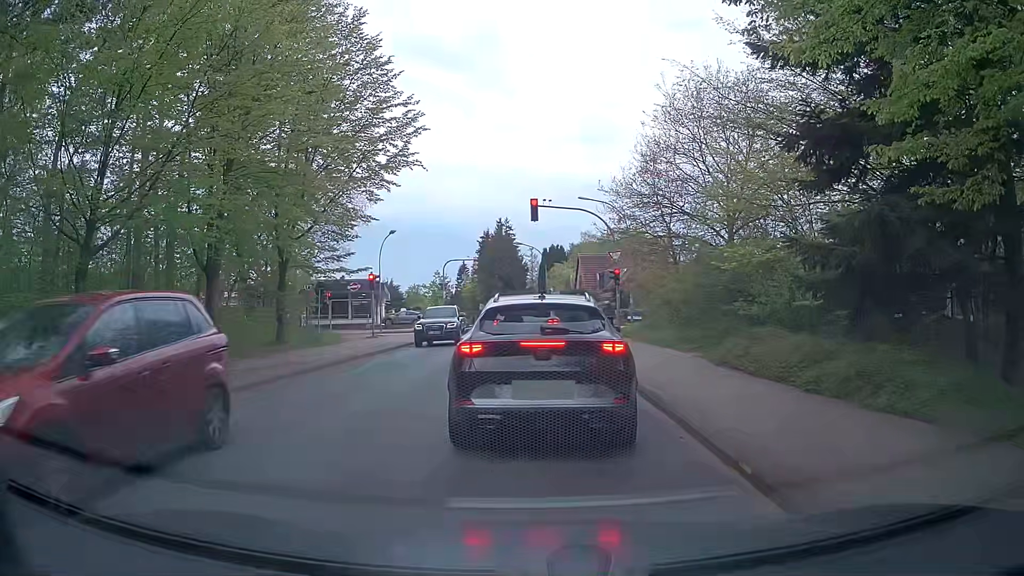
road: unclassified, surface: asphalt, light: Day
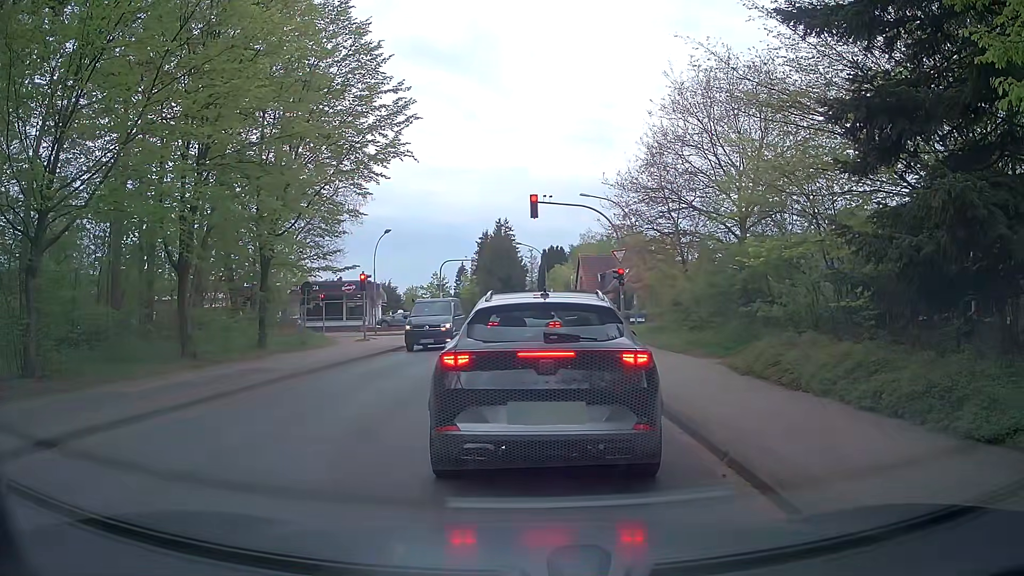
(0.0, +1.7) m; 0°
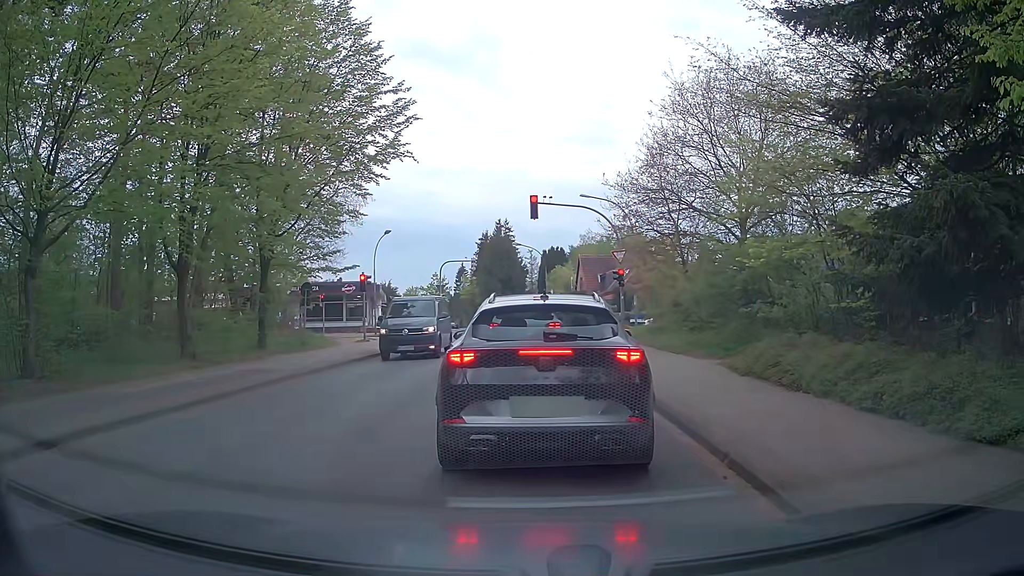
(0.0, 0.0) m; 0°
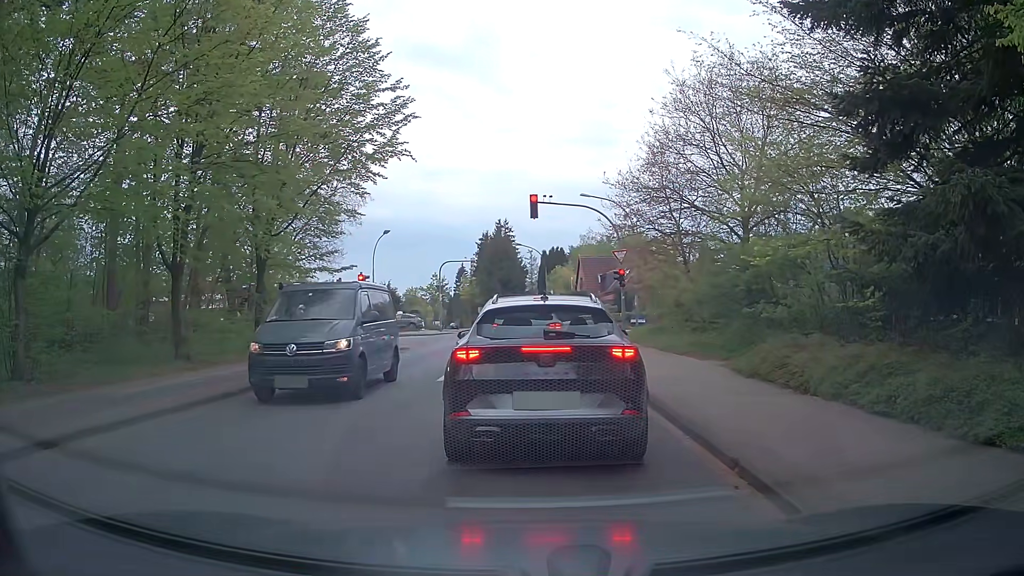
(0.0, +0.3) m; 0°
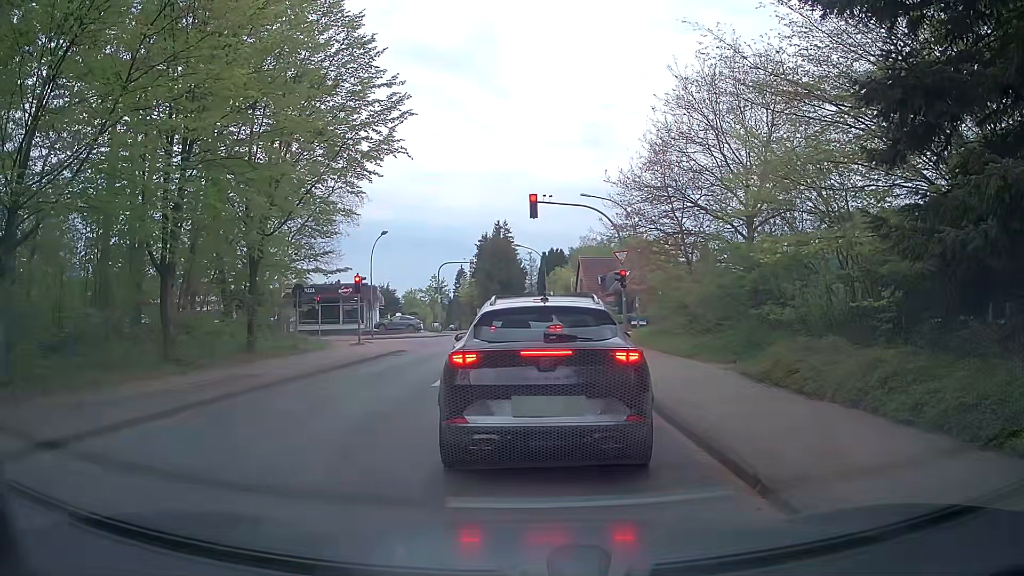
(0.0, +0.6) m; 0°
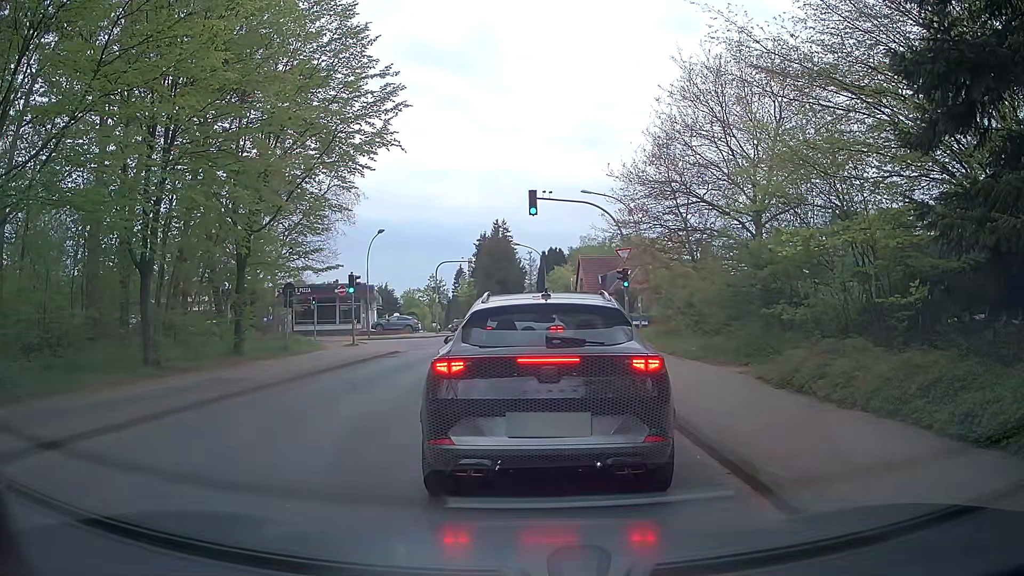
(0.0, +1.0) m; 0°
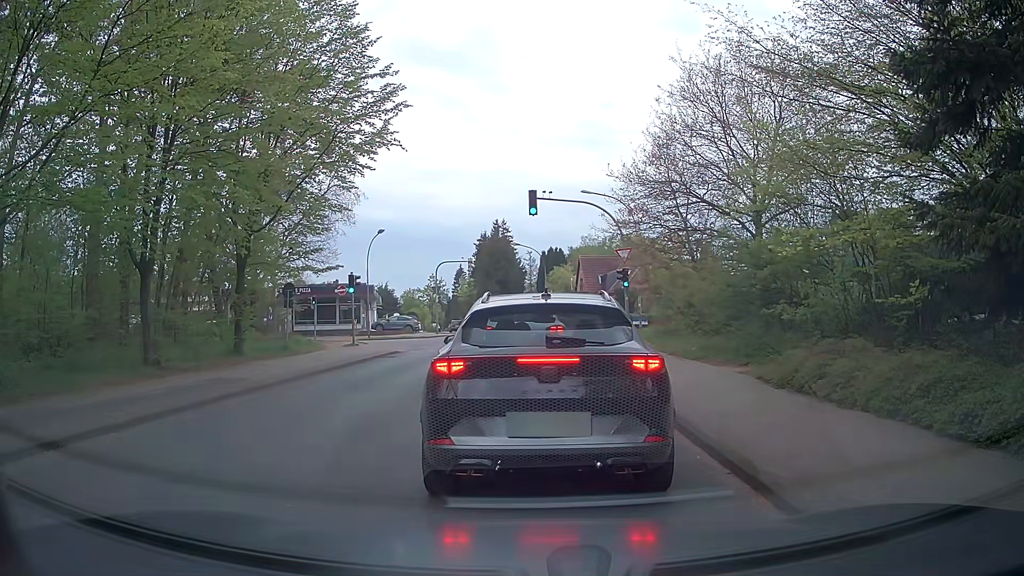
(0.0, 0.0) m; 0°
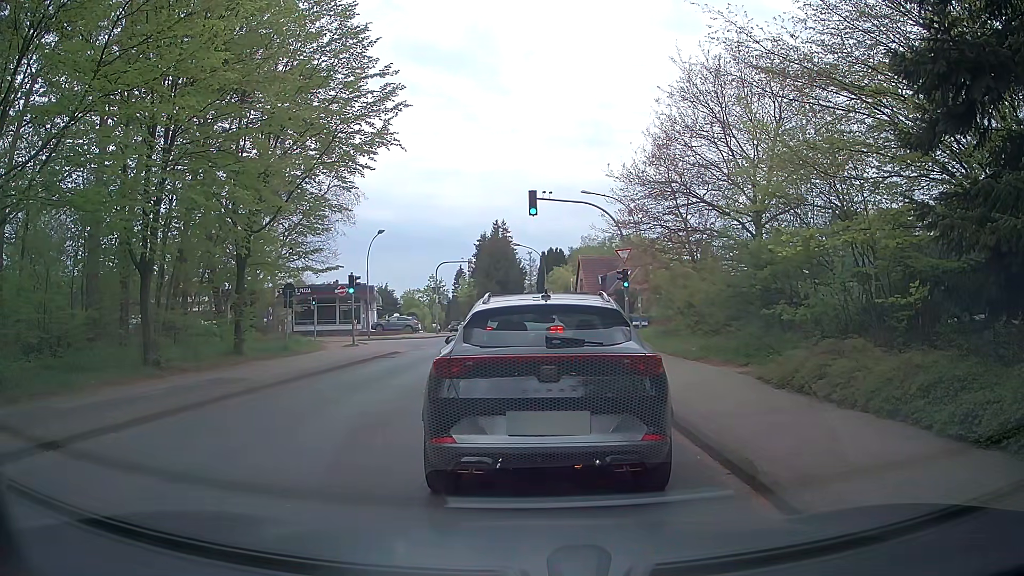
(0.0, 0.0) m; 0°
